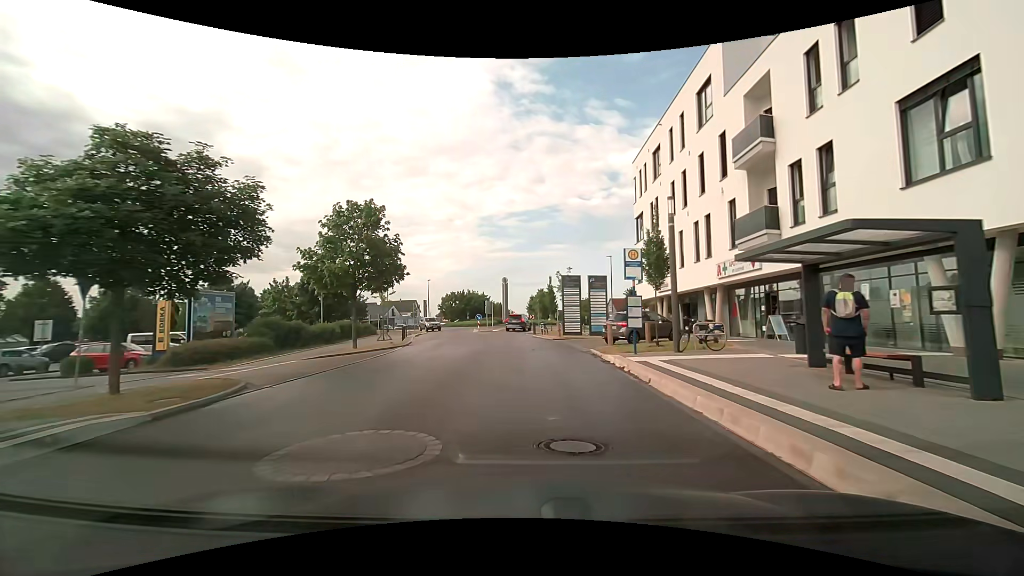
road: tertiary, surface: asphalt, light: Day
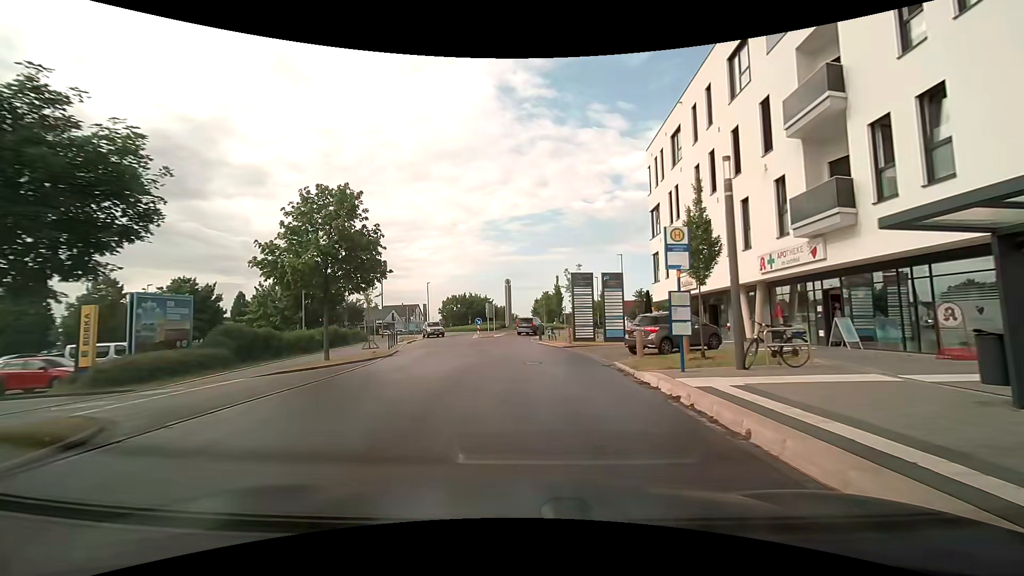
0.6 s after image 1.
(0.0, +4.4) m; 0°
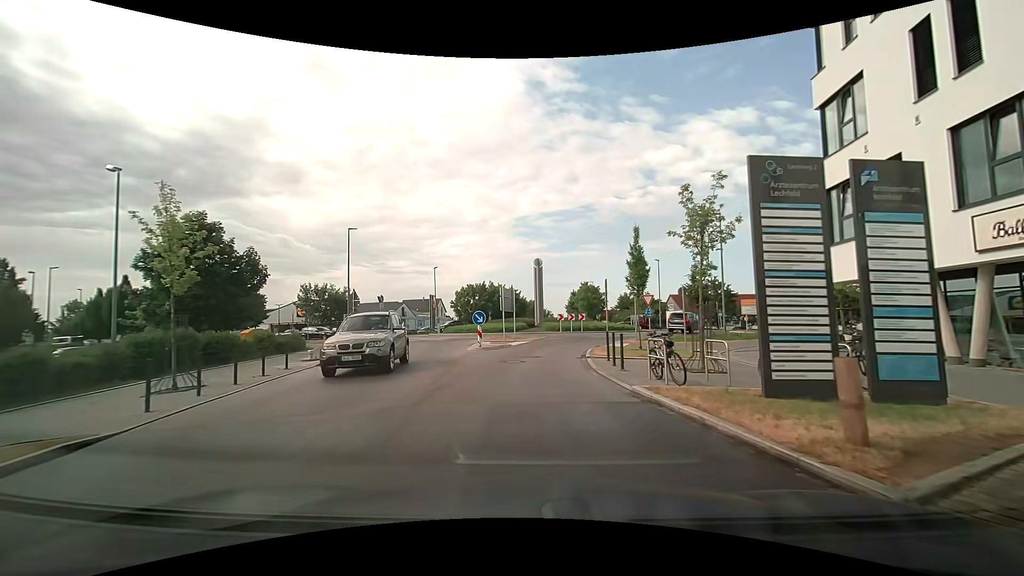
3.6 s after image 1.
(-0.7, +20.2) m; -4°
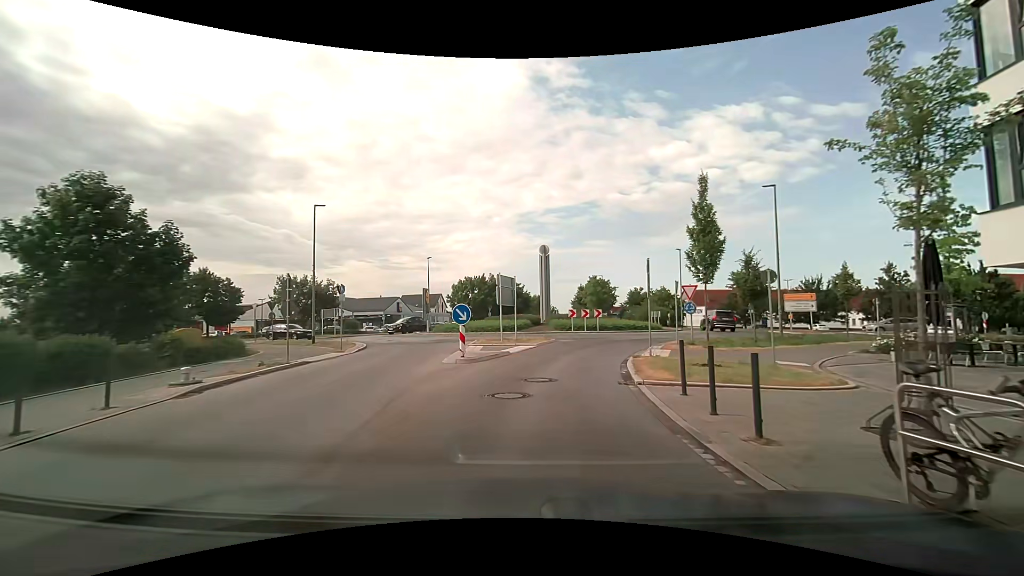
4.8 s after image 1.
(0.0, +7.0) m; -1°
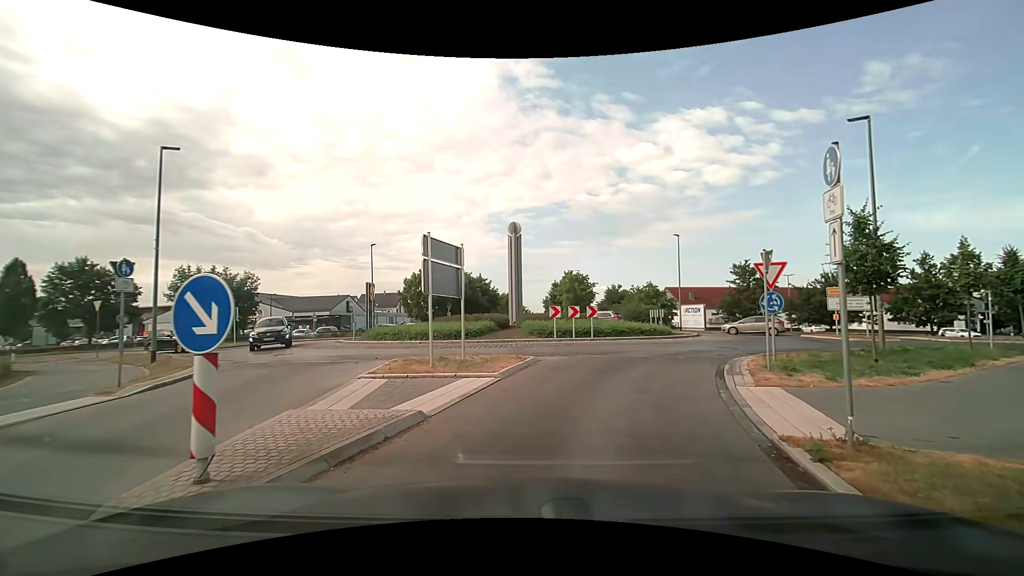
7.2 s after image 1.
(+0.3, +10.5) m; +6°
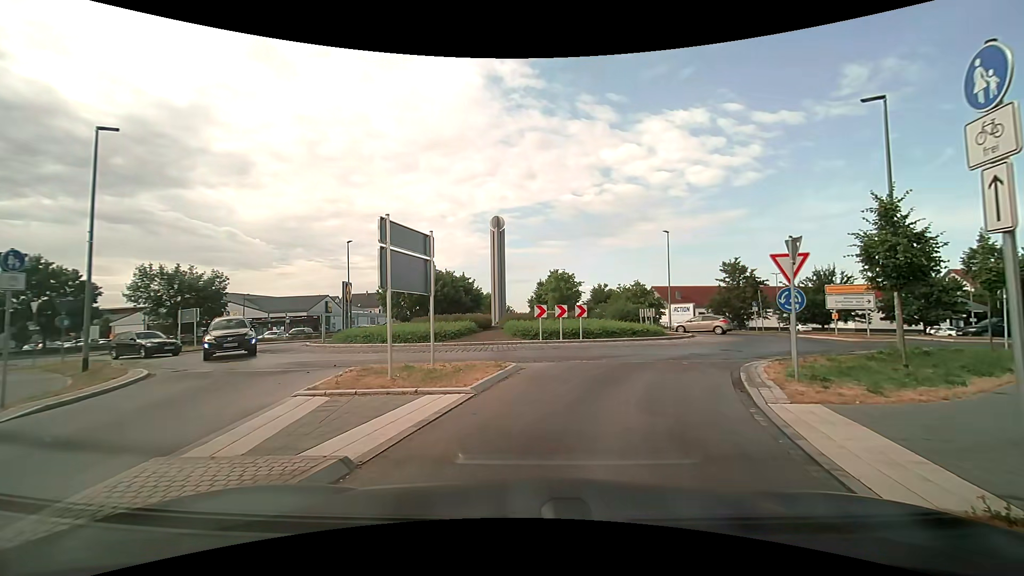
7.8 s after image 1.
(0.0, +2.0) m; 0°
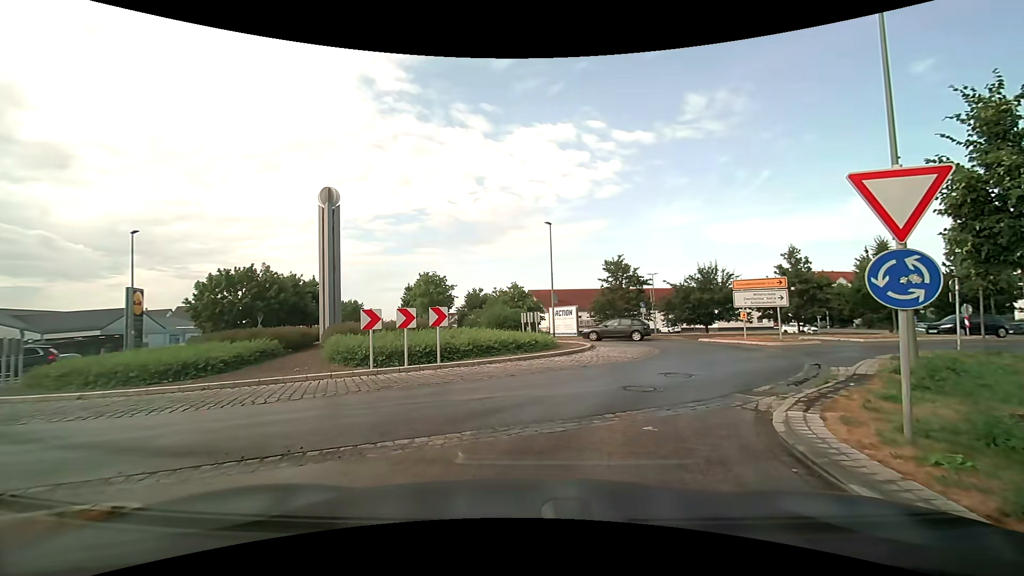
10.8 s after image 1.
(+0.8, +7.8) m; +15°
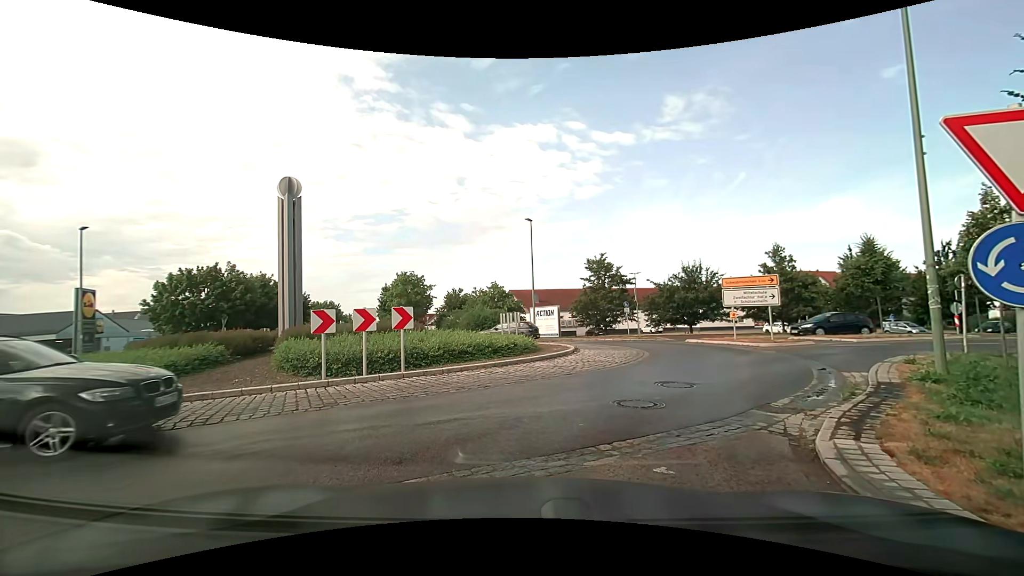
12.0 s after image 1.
(0.0, +1.5) m; +1°
(+2, +10) (+6, +19) (+5, +29) (-2, +36) (-9, +42) (-14, +51) (-17, +61) (-20, +70) (-23, +80) (-26, +89) m
